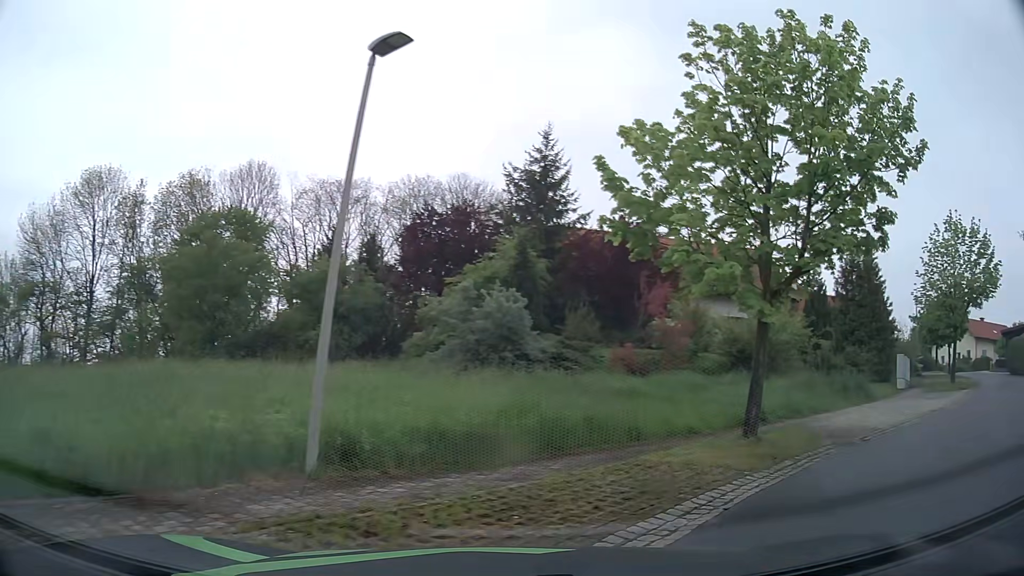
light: Day
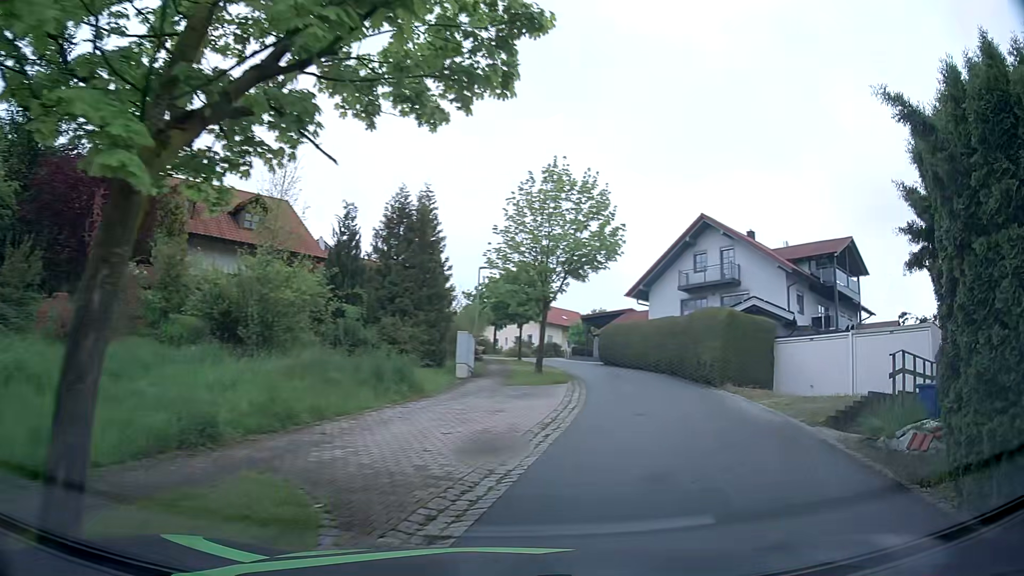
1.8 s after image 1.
(+2.9, +7.5) m; +41°
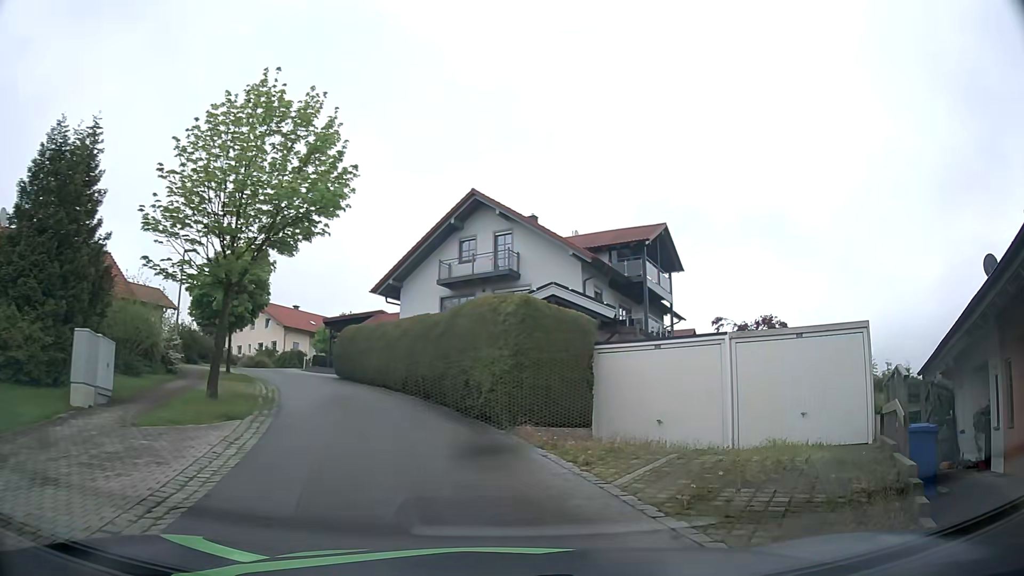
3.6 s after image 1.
(+1.7, +8.9) m; +20°
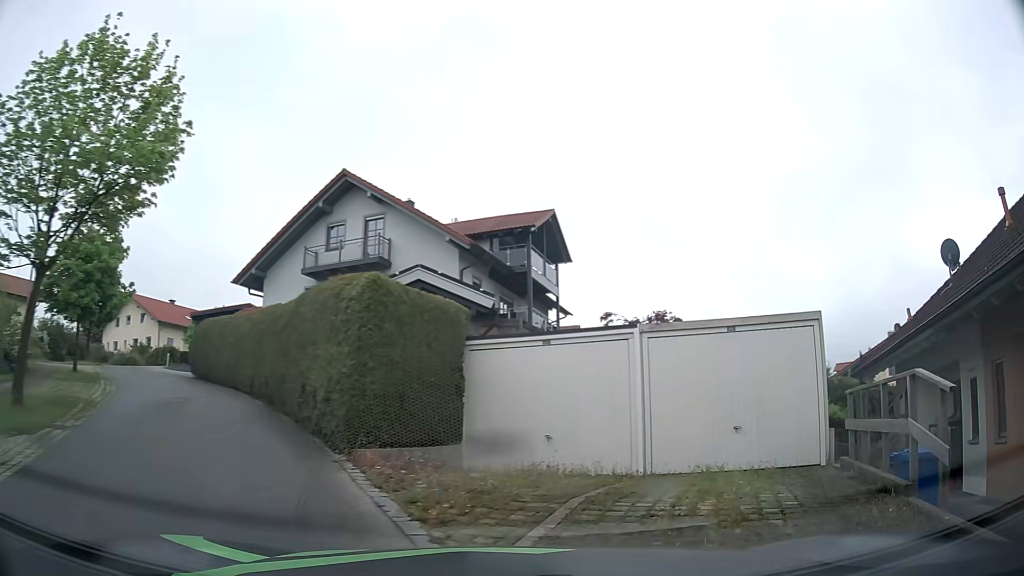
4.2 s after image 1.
(+0.3, +3.0) m; +11°
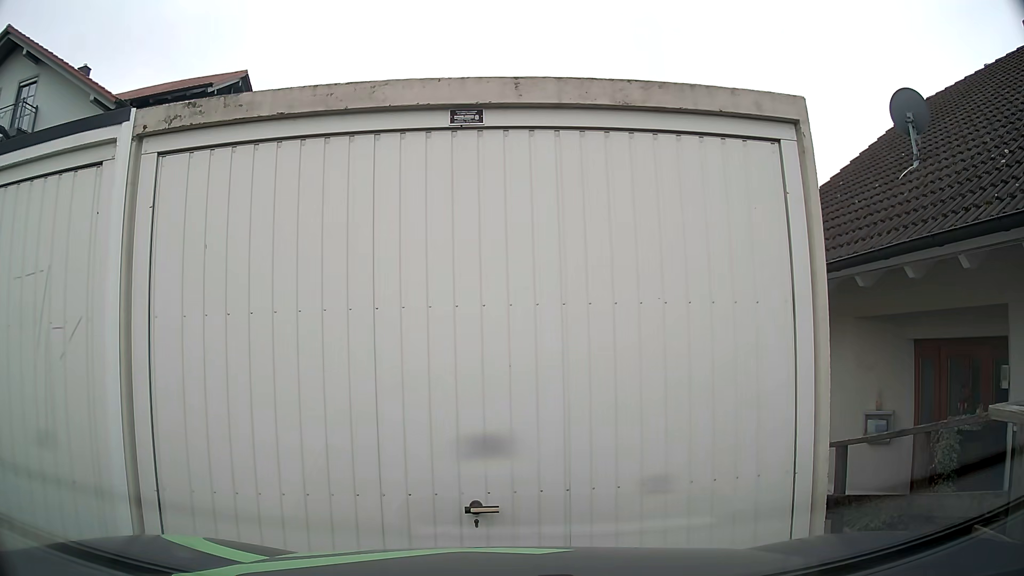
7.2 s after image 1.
(+1.7, +7.1) m; +22°
